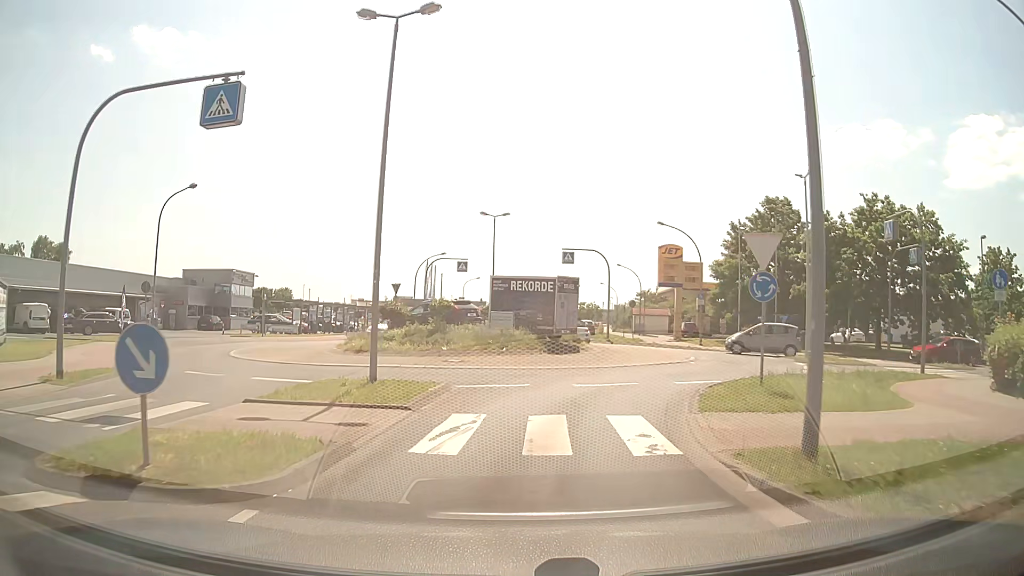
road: tertiary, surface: asphalt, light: Day
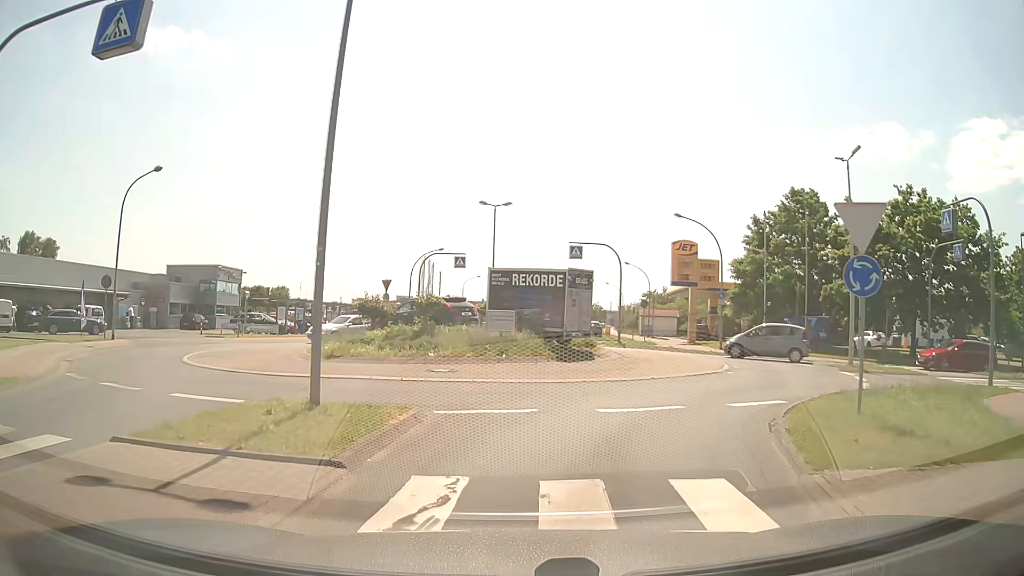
(0.0, +4.0) m; -1°
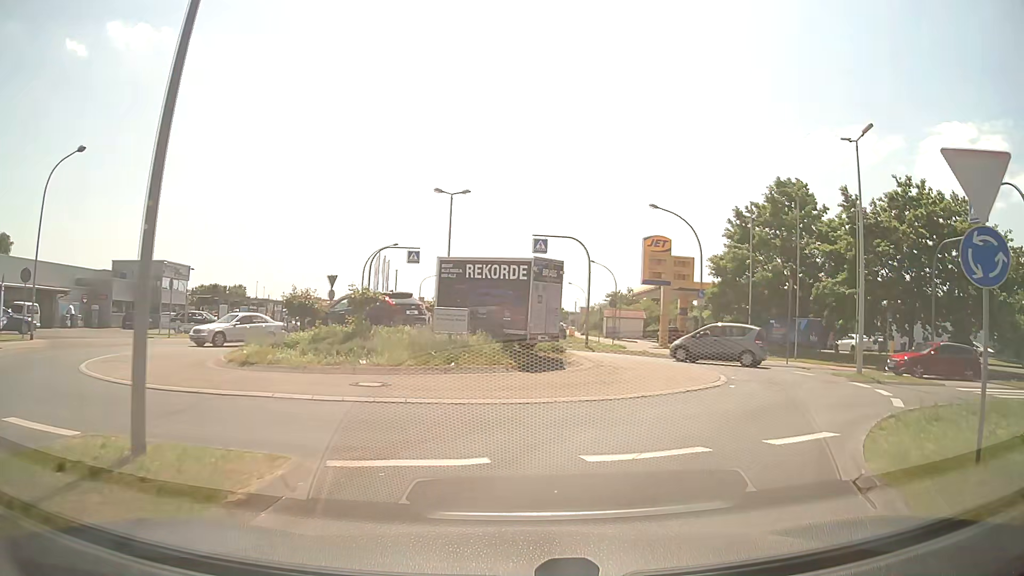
(+0.1, +3.7) m; +5°
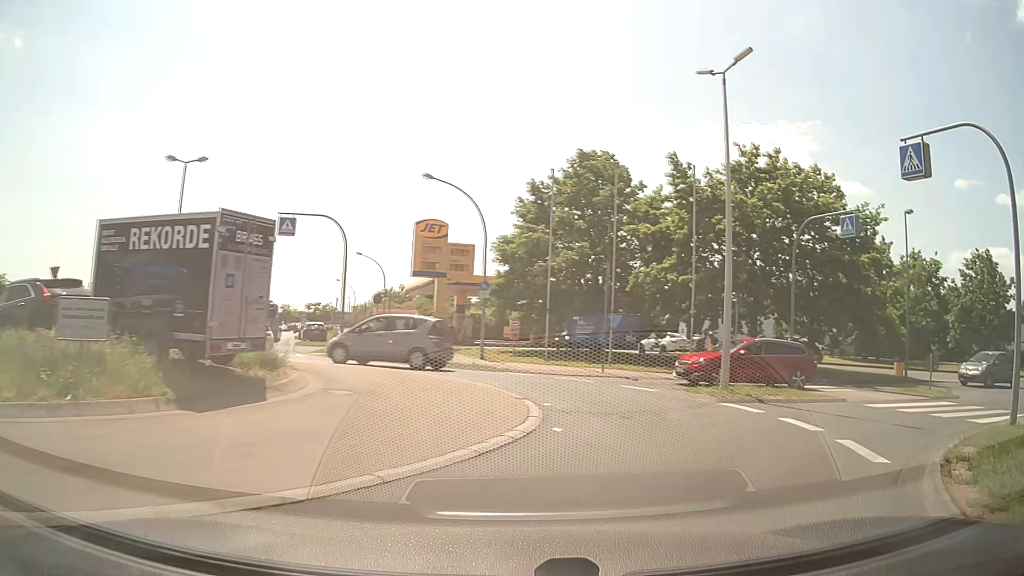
(+0.9, +7.0) m; +18°
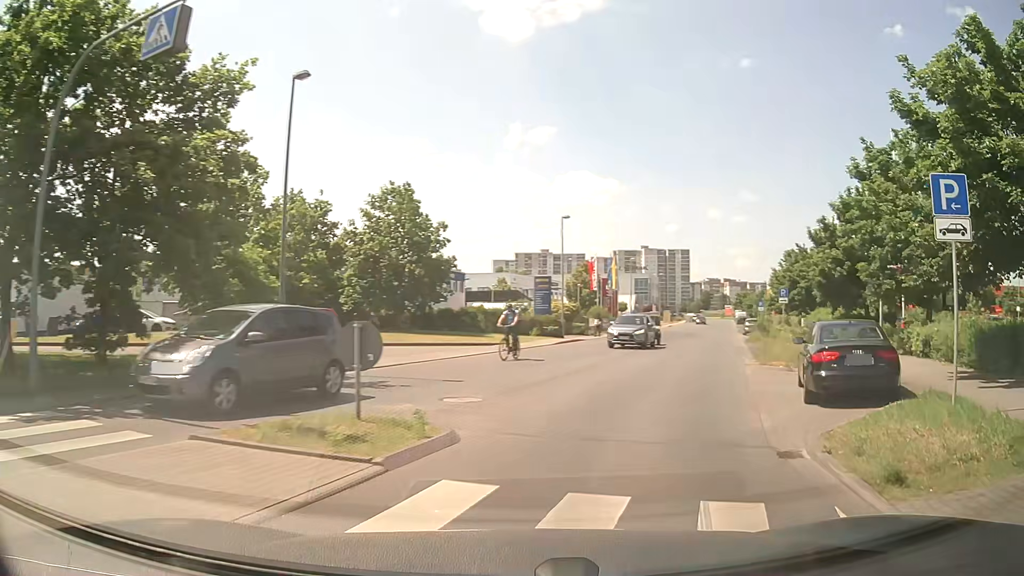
(+6.4, +12.9) m; +53°
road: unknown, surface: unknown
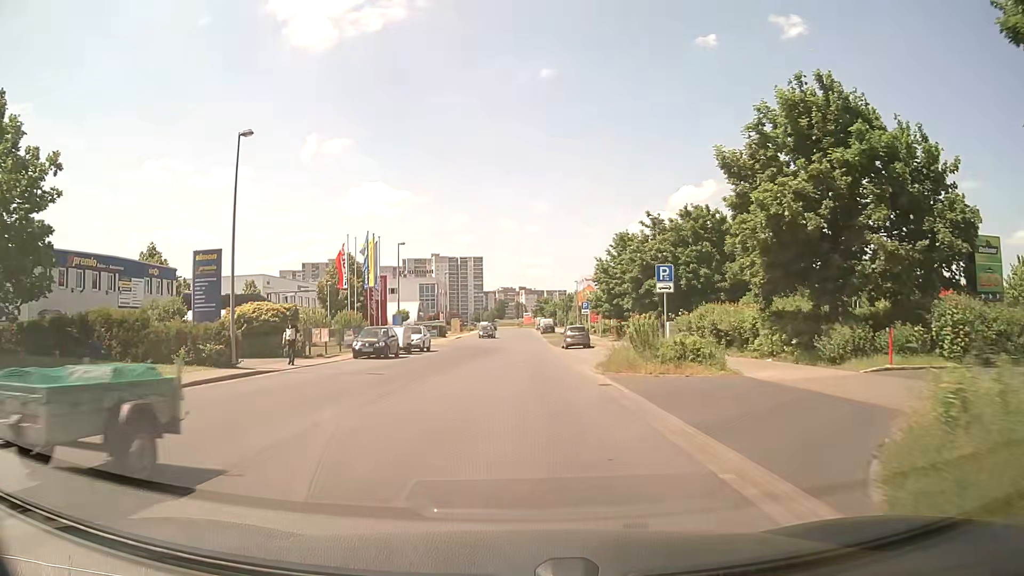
(+5.0, +21.1) m; +18°
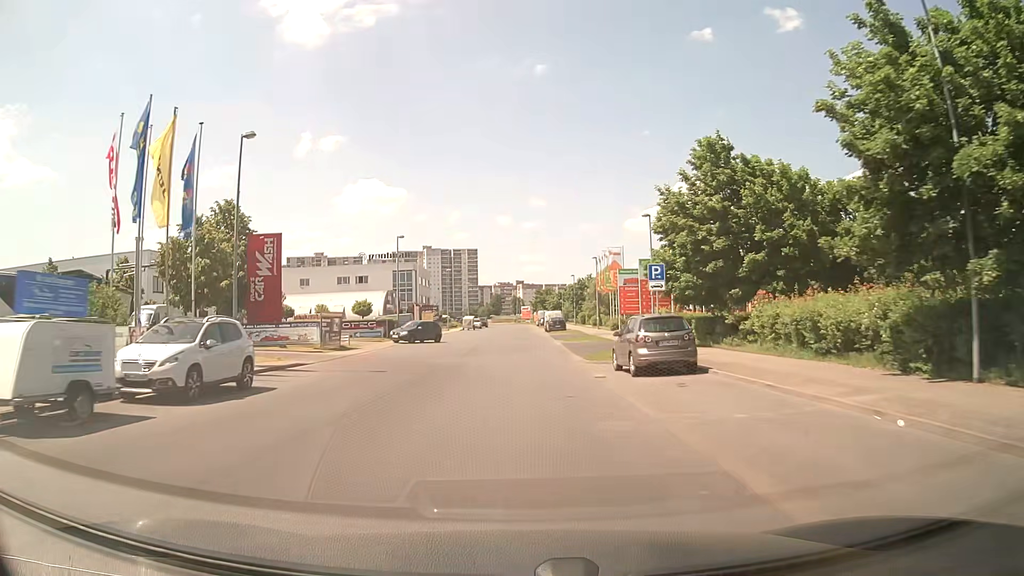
(+0.3, +29.0) m; +1°
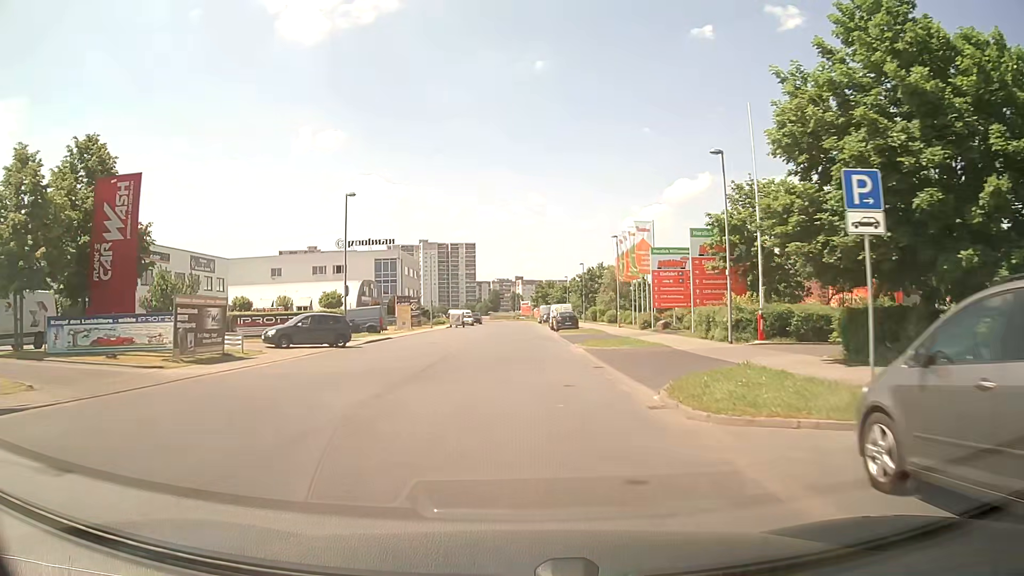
(0.0, +15.2) m; 0°
(0, +10) (0, +20) (0, +30) (0, +40) (0, +50) (+1, +60) (+1, +70) (+1, +80) (+1, +90) (+1, +100) m
